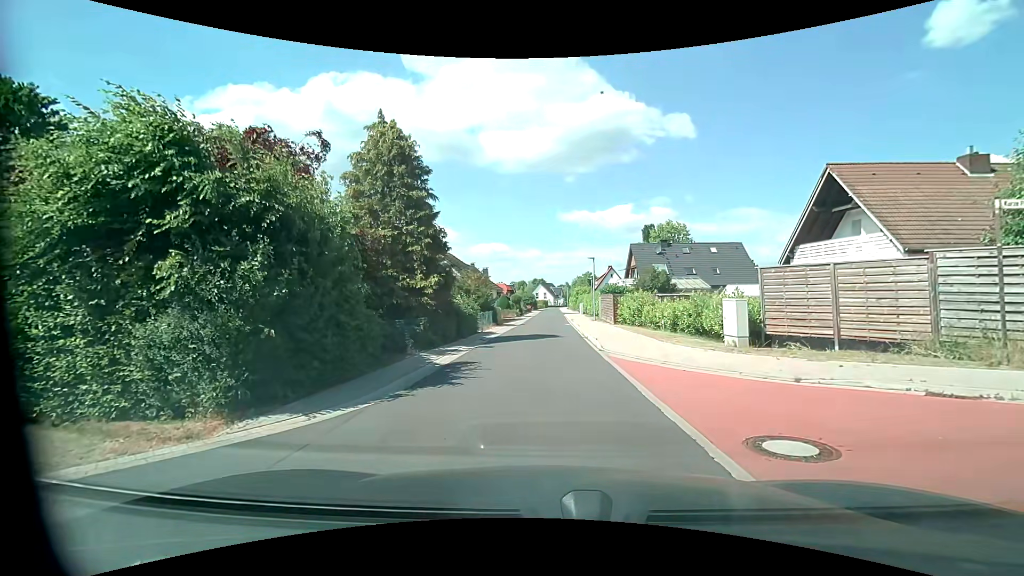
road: residential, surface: asphalt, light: Day
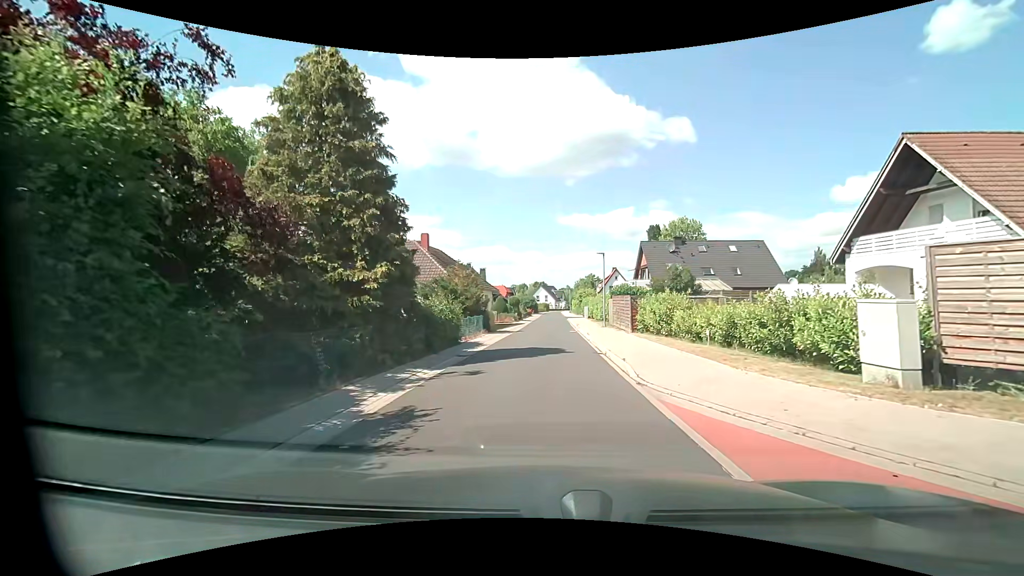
(-0.2, +6.1) m; -2°
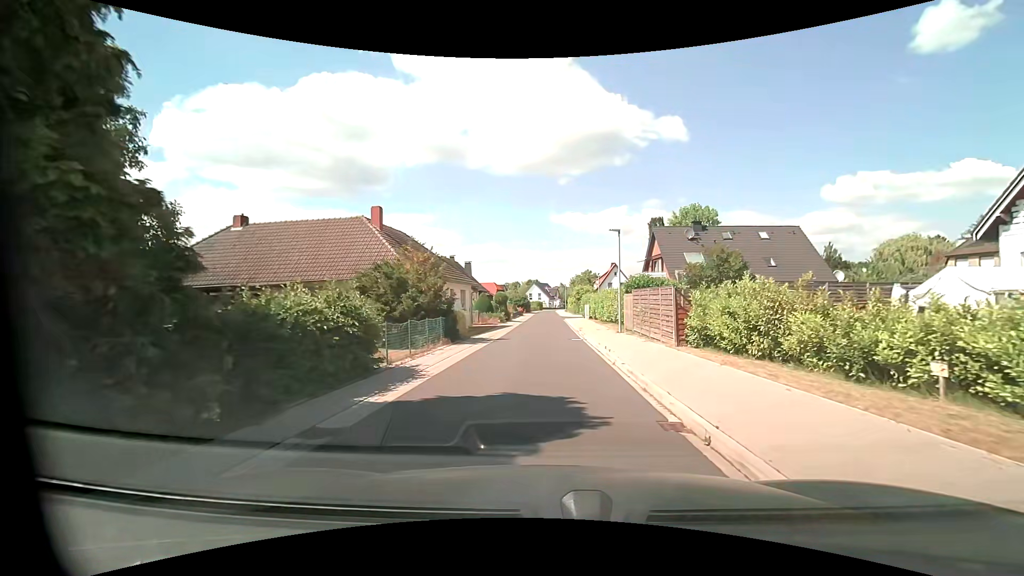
(+0.1, +9.7) m; +1°
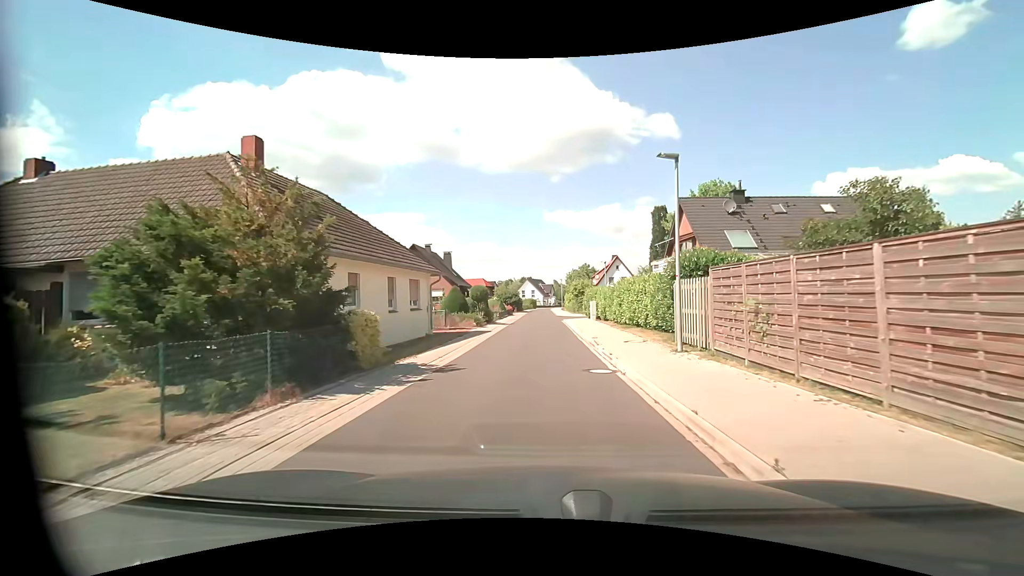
(+0.1, +11.7) m; +1°
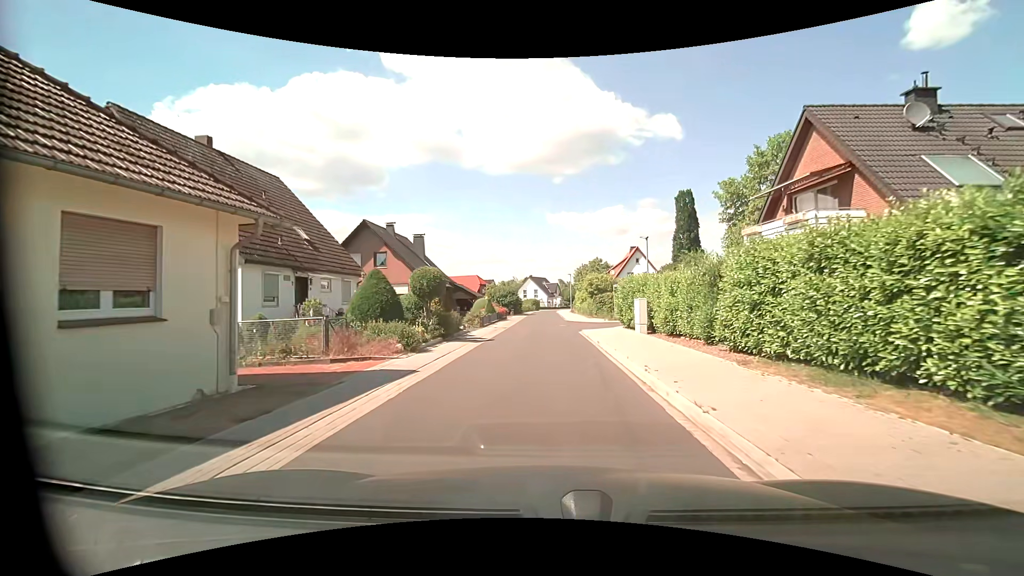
(-0.1, +16.7) m; -1°
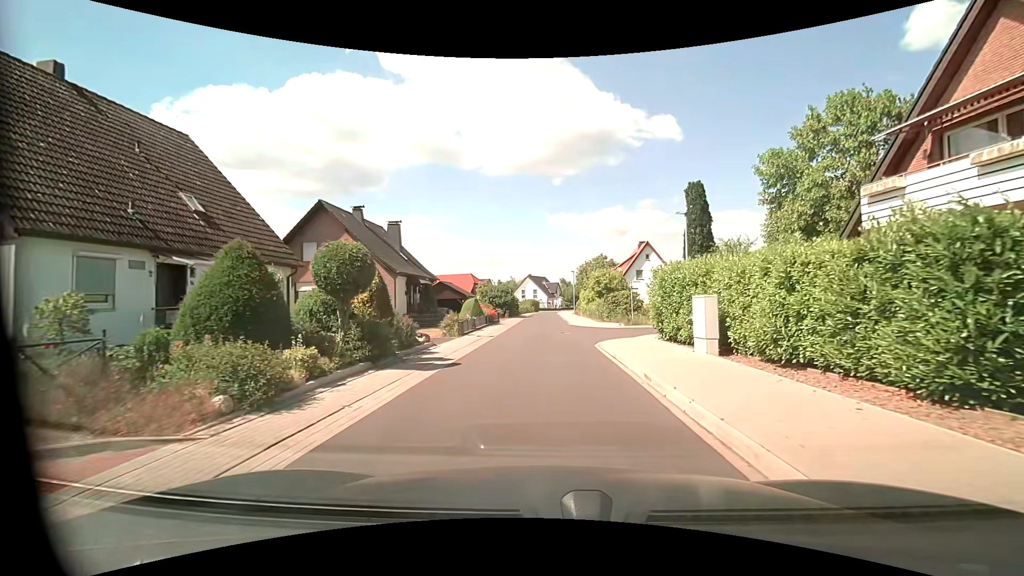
(0.0, +7.8) m; 0°
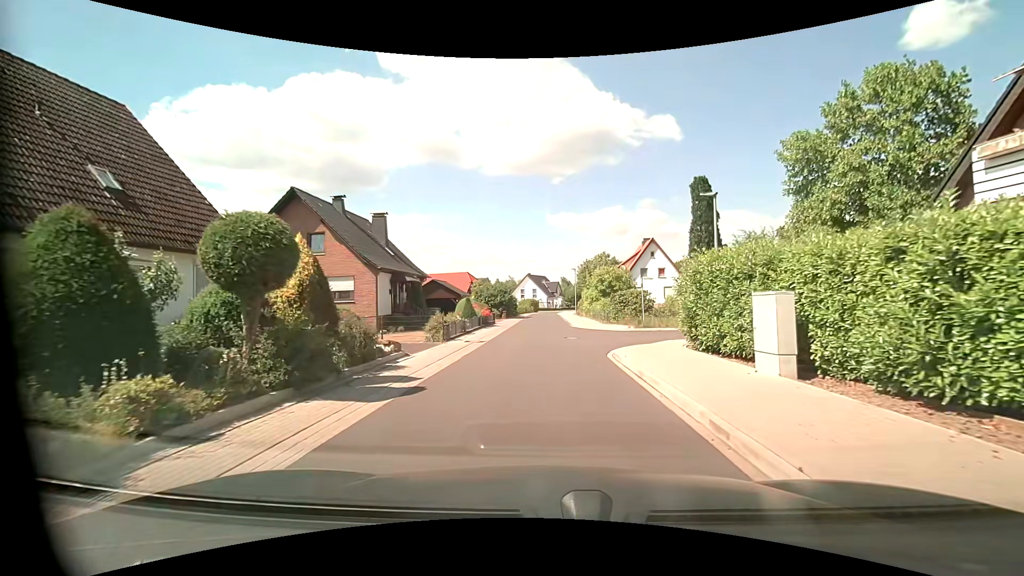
(0.0, +3.4) m; 0°
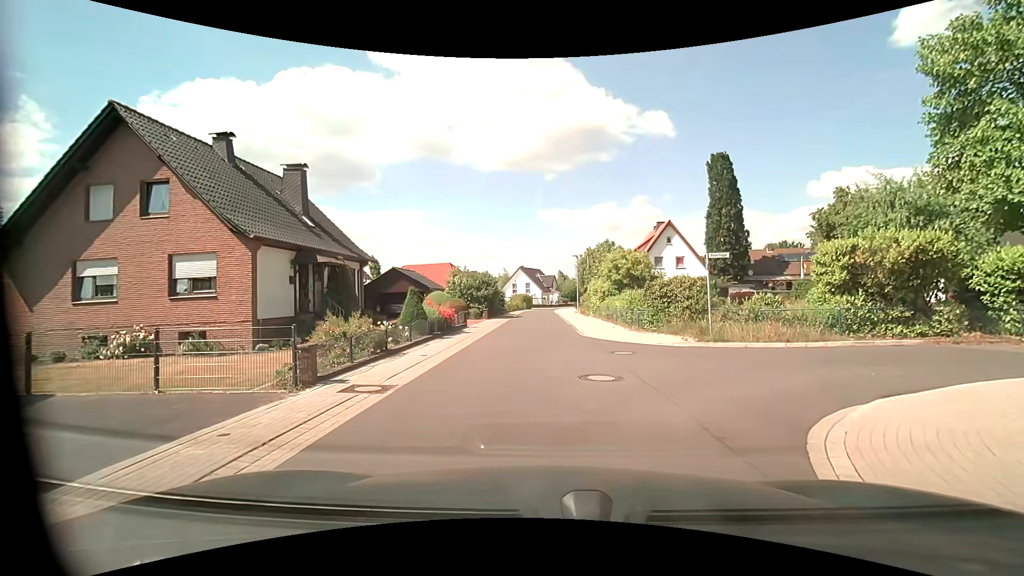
(+0.1, +11.4) m; 0°
(0, +10) (0, +20) (0, +30) (0, +40) (0, +50) (0, +60) (+1, +70) (+3, +80) (+7, +89) (+10, +99) m
